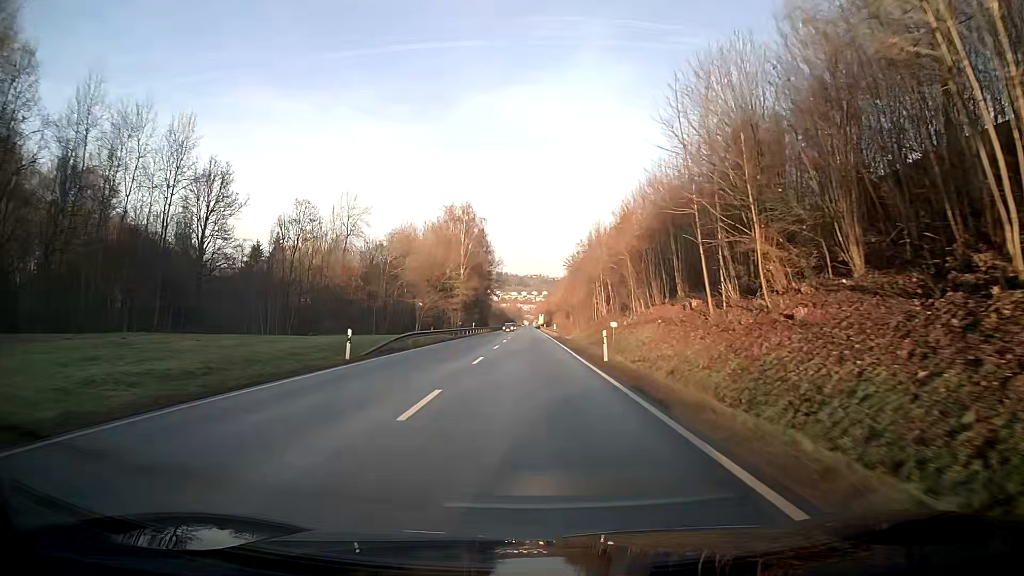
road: primary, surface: asphalt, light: Day
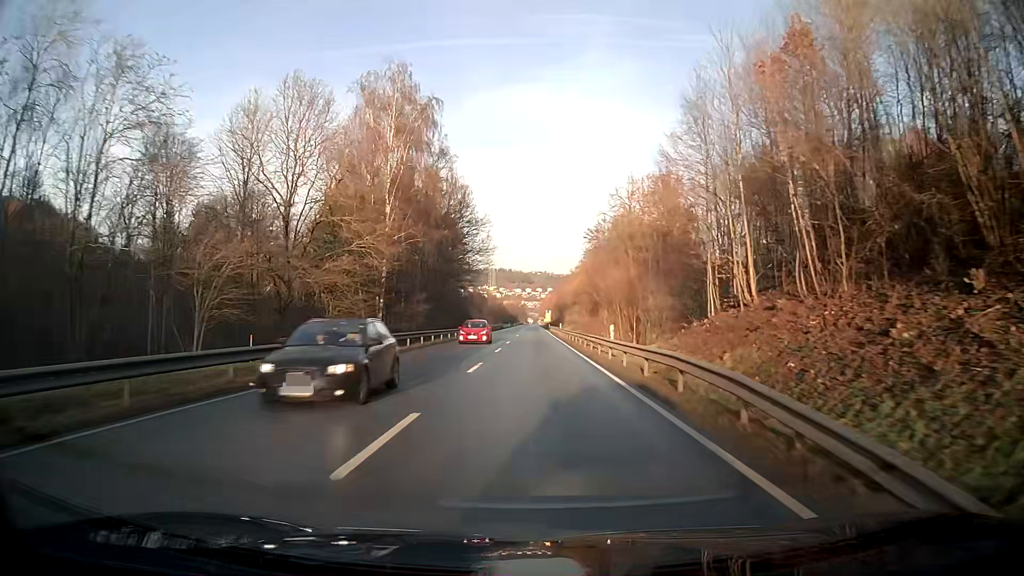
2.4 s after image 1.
(-0.2, +50.3) m; 0°
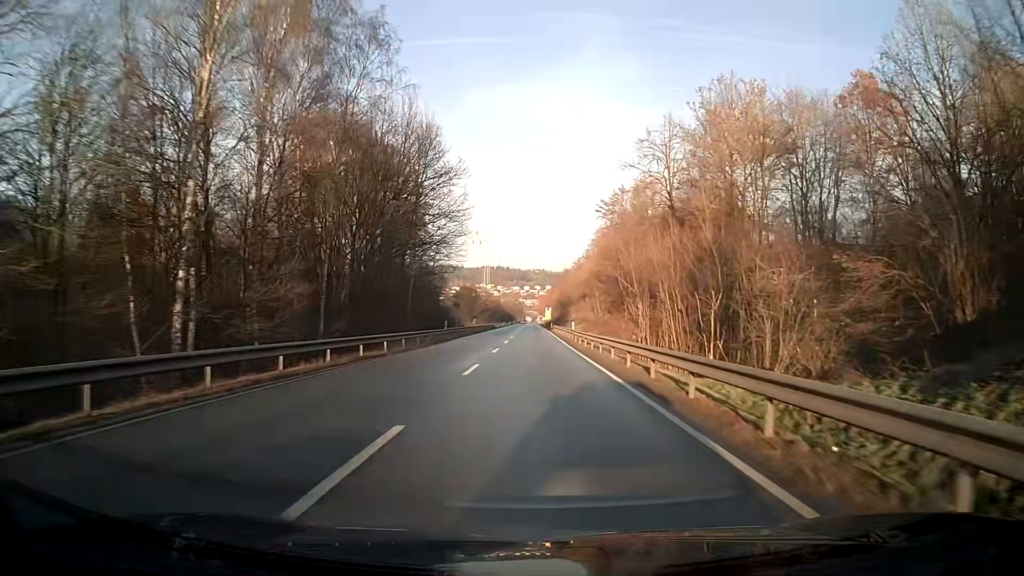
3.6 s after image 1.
(0.0, +25.1) m; 0°
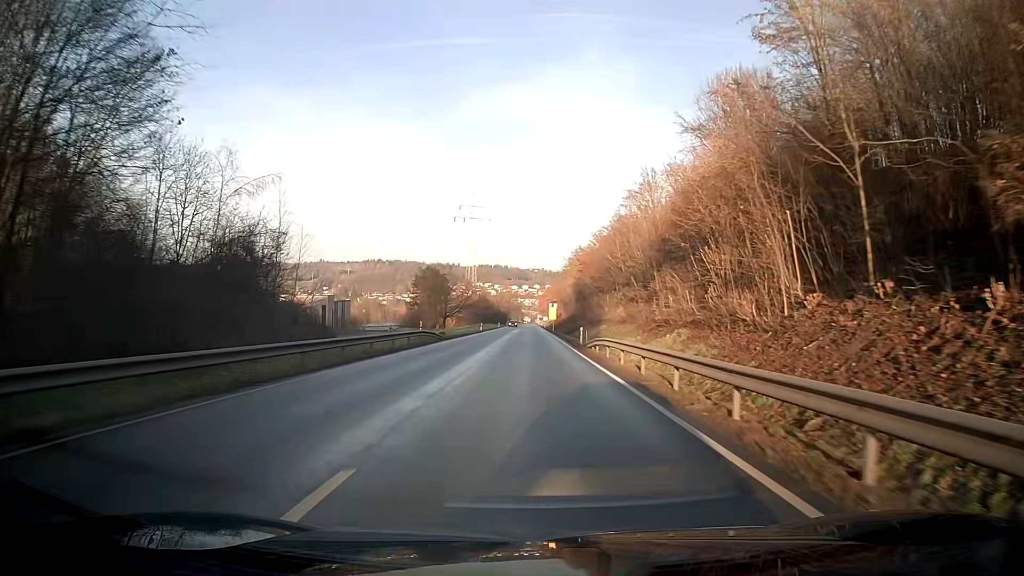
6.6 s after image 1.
(0.0, +62.8) m; 0°
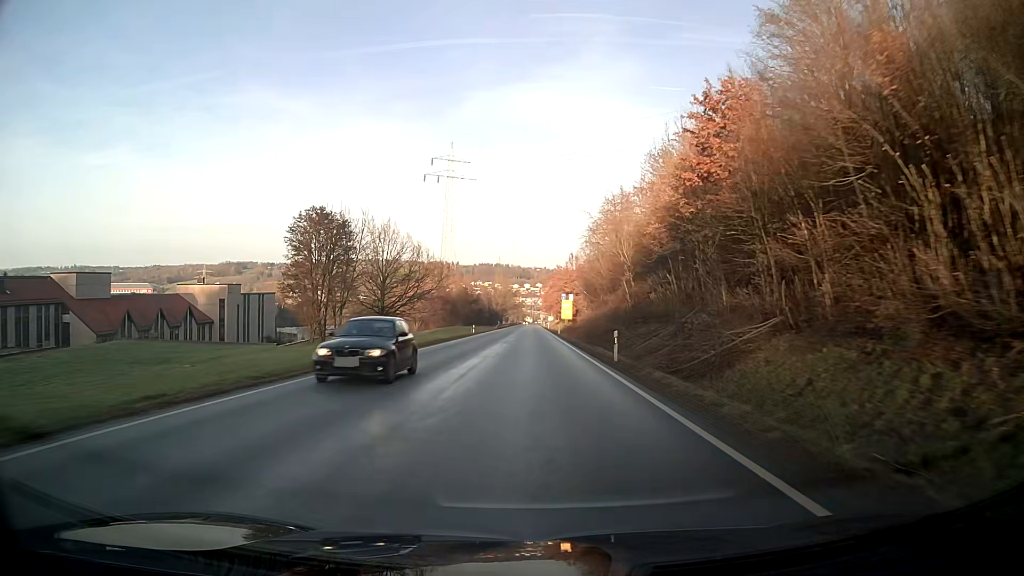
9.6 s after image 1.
(0.0, +62.7) m; 0°
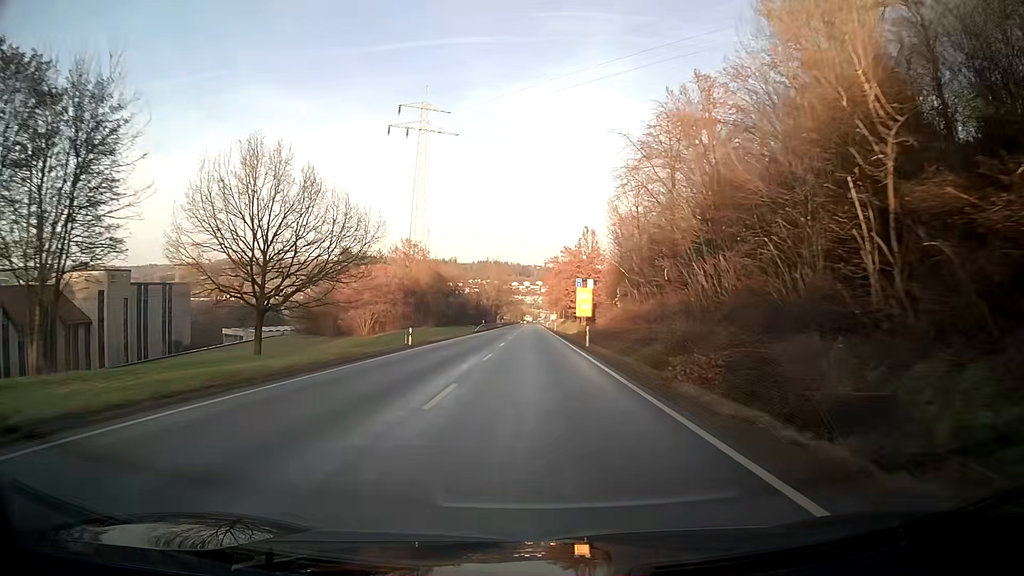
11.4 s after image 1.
(0.0, +37.7) m; 0°
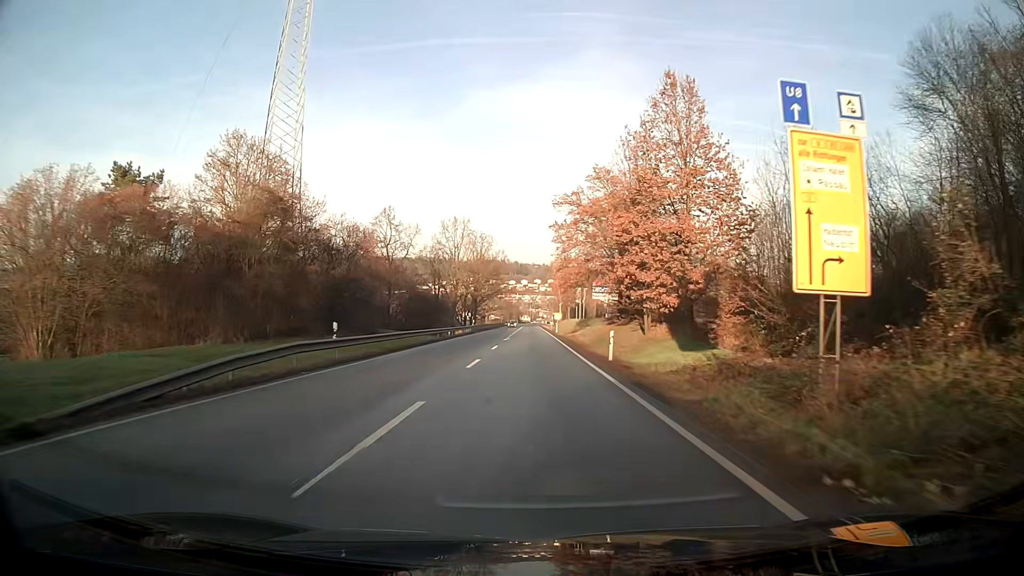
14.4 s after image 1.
(+0.1, +62.8) m; 0°
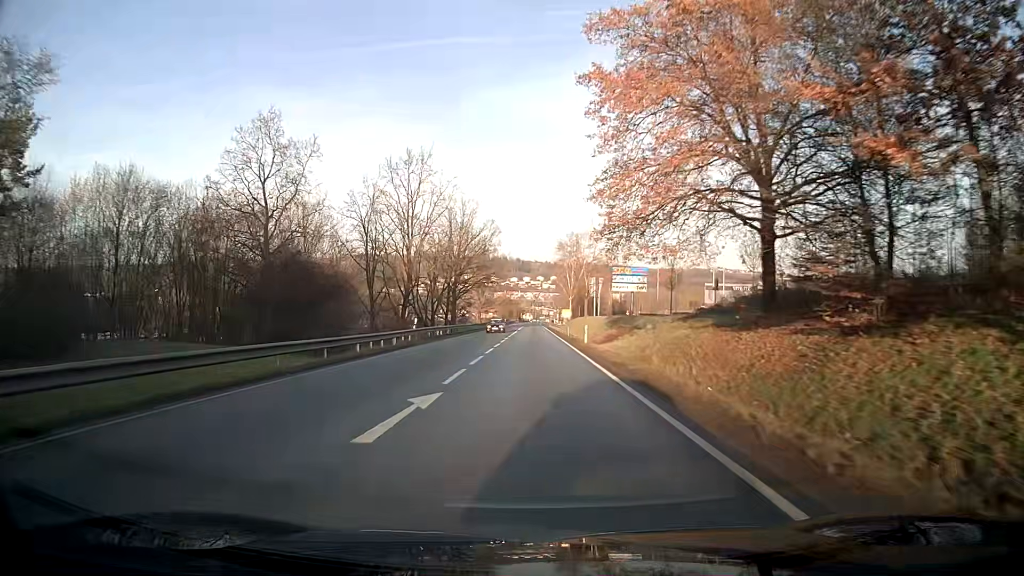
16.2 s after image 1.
(-0.1, +37.4) m; 0°
